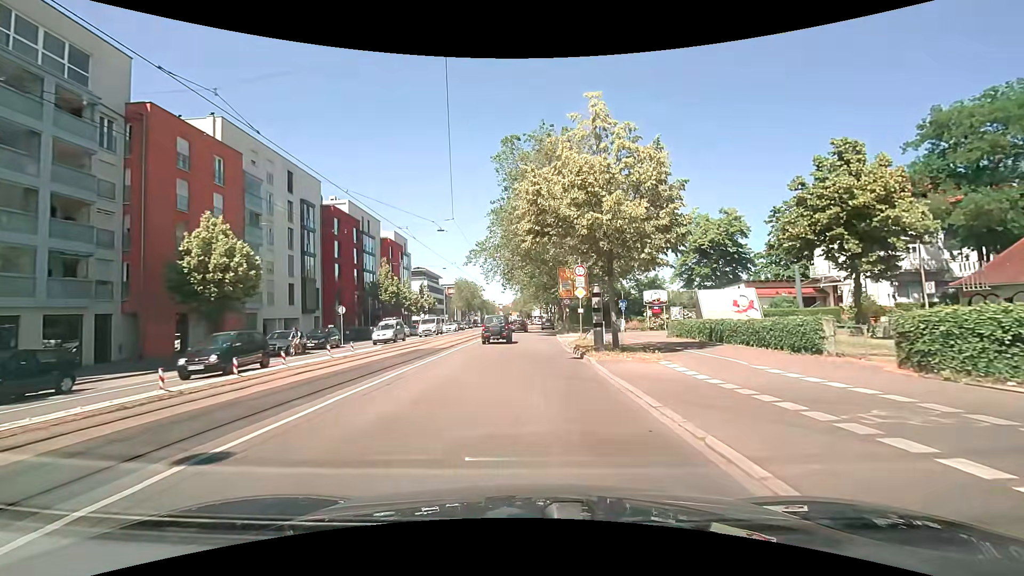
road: primary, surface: asphalt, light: Day
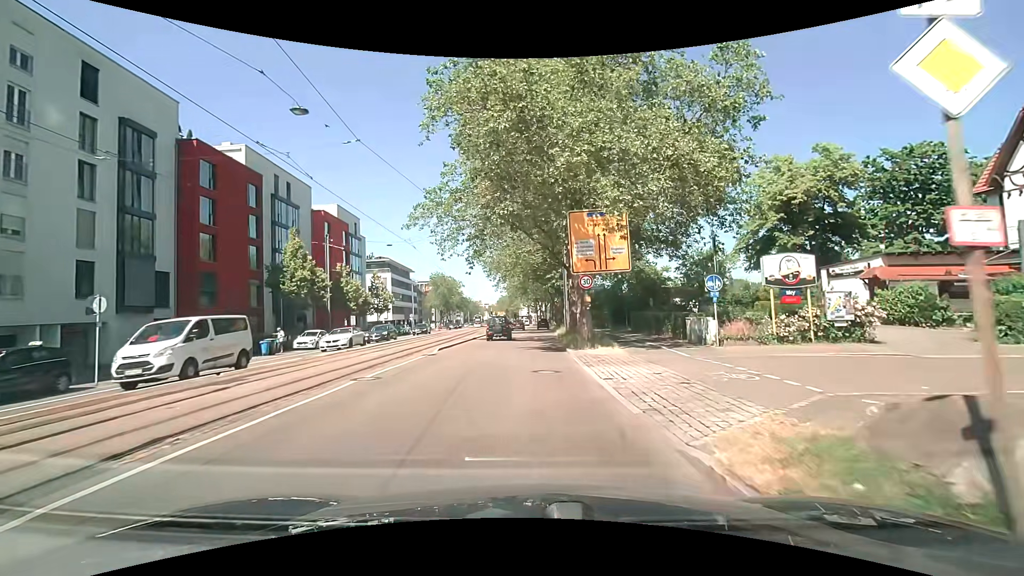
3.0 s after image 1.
(+0.1, +21.9) m; +1°
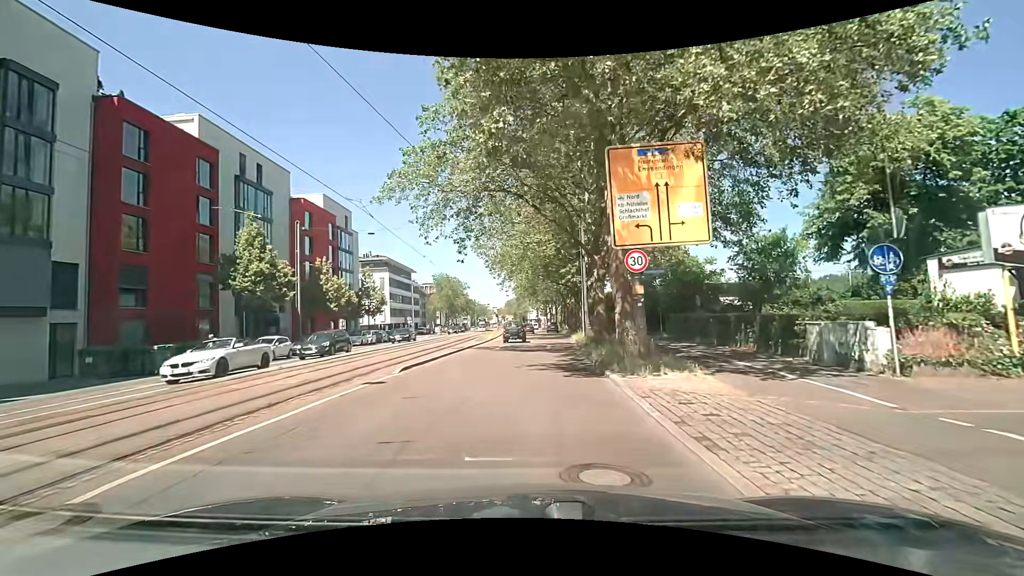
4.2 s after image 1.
(-0.1, +8.3) m; -1°
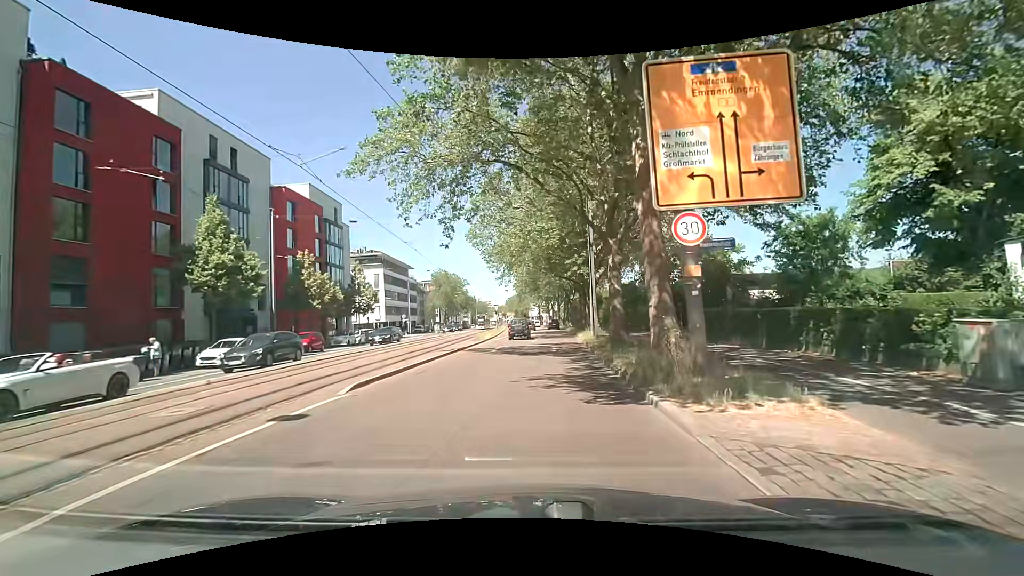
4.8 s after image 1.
(0.0, +4.3) m; 0°
